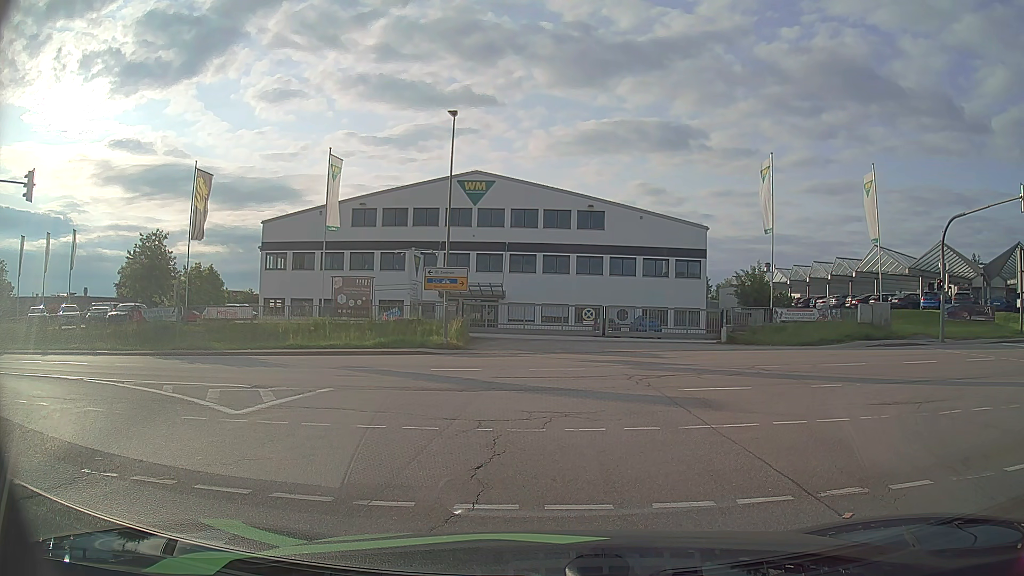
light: Day
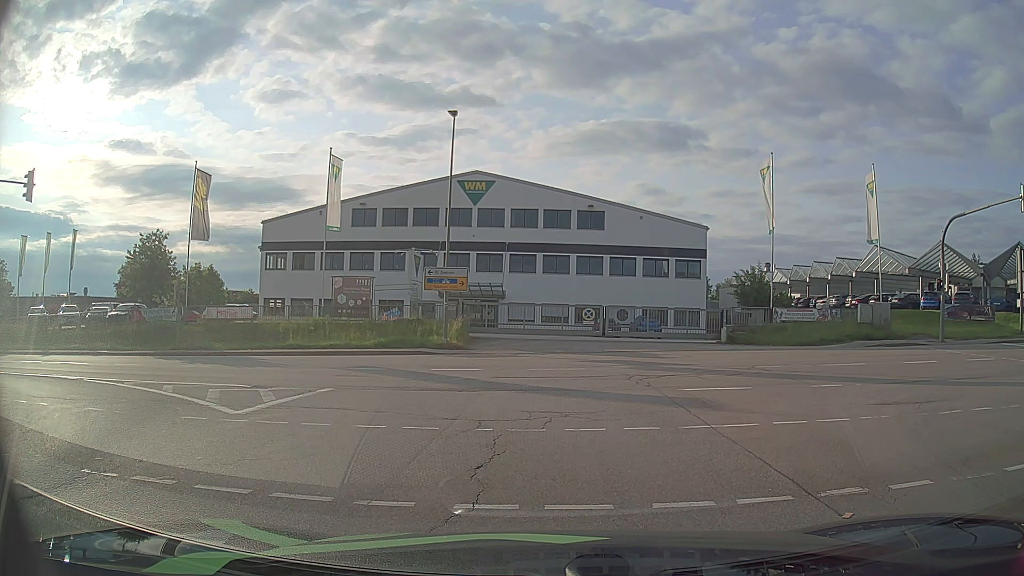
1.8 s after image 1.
(0.0, 0.0) m; 0°
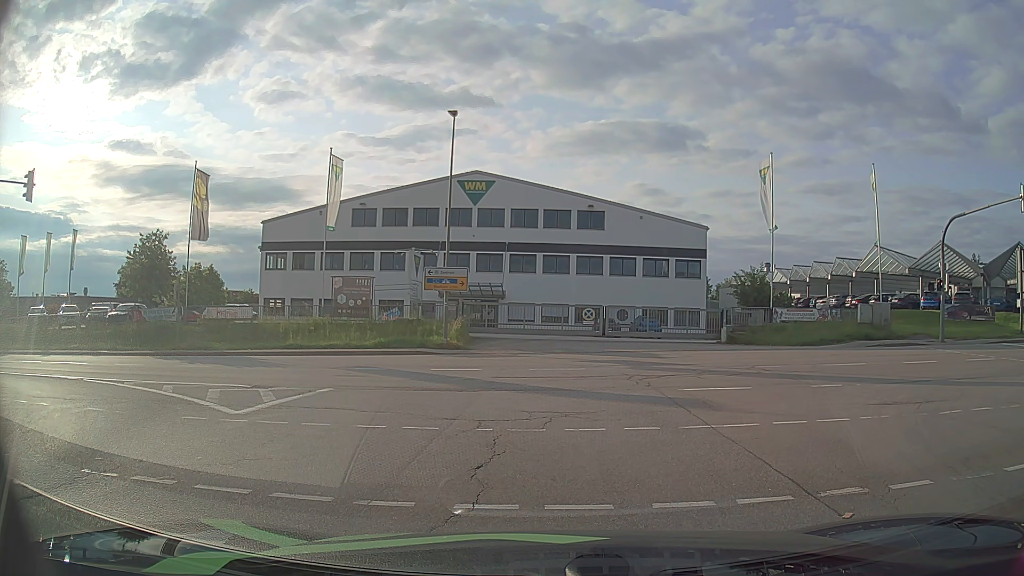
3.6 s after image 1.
(0.0, 0.0) m; 0°
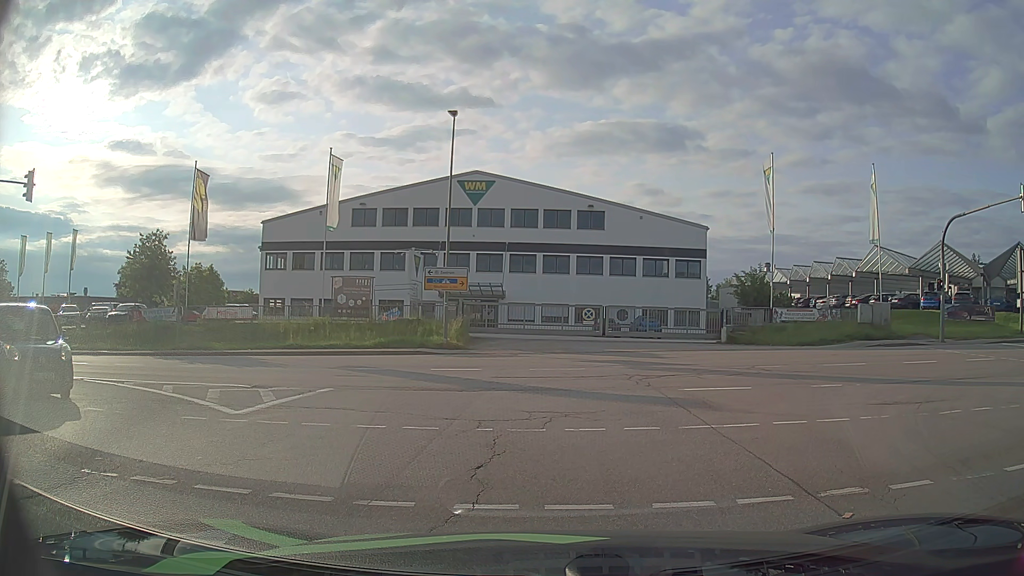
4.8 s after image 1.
(0.0, 0.0) m; 0°
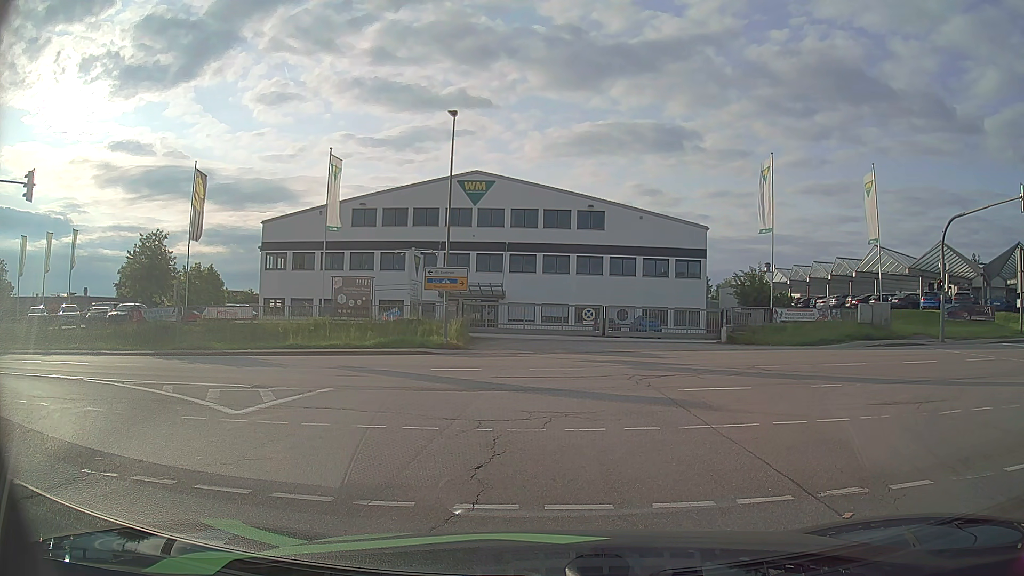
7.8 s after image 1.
(0.0, 0.0) m; 0°
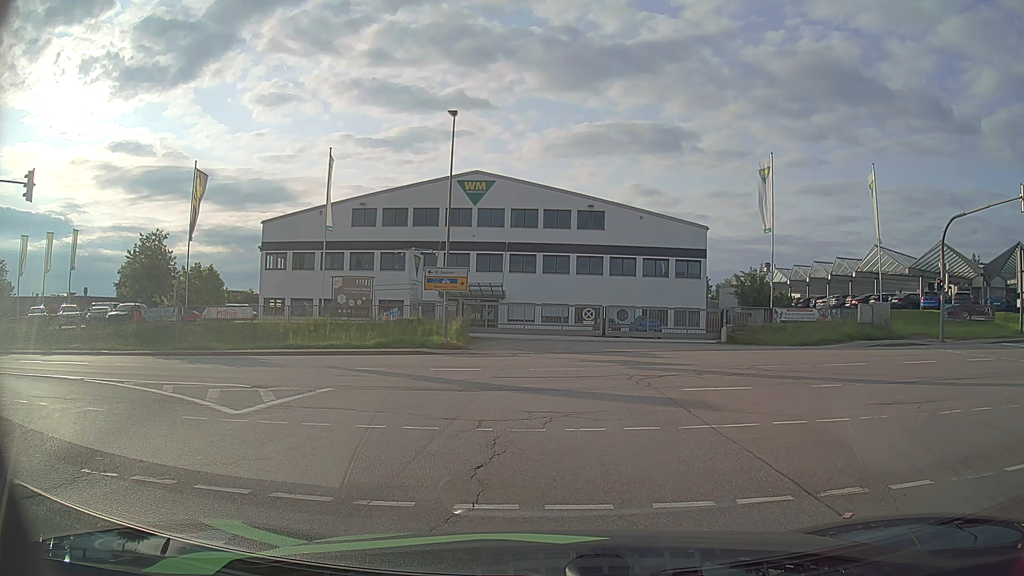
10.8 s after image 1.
(0.0, 0.0) m; 0°
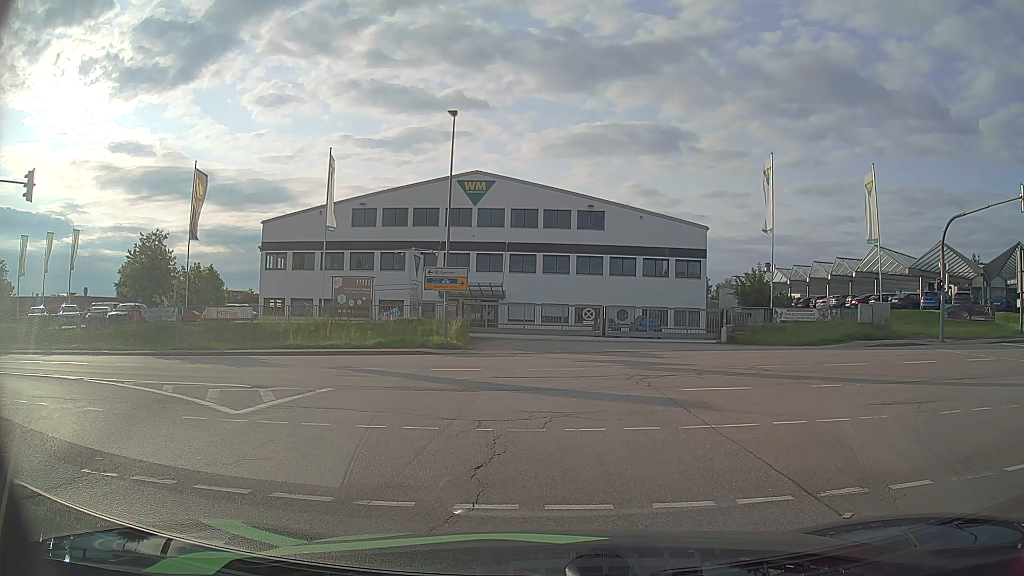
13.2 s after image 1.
(0.0, 0.0) m; 0°
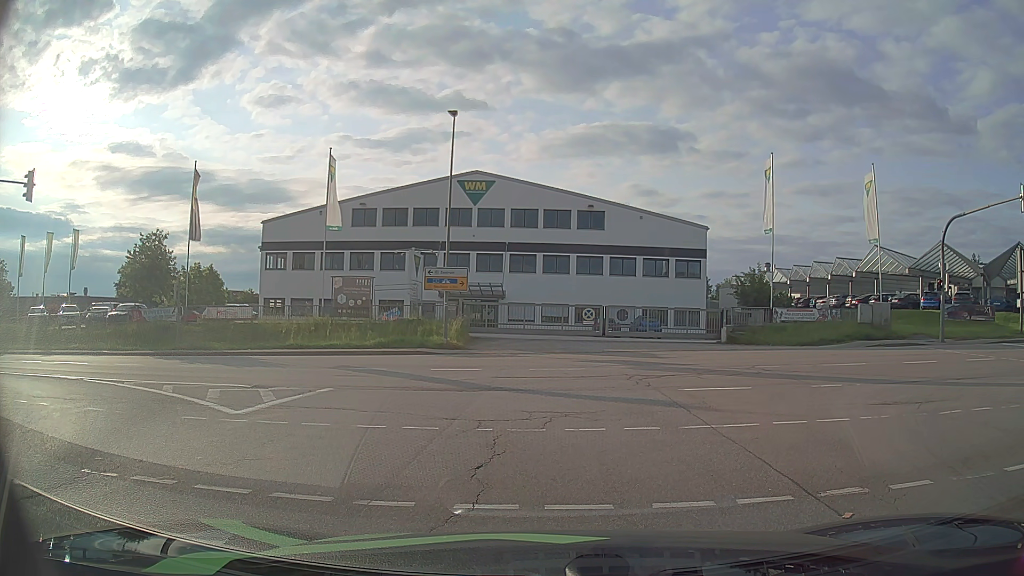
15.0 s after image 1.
(0.0, 0.0) m; 0°
(0, +10) (-2, +20) (-10, +26) (-20, +27) (-30, +27) (-40, +27) (-50, +27) (-60, +26) (-70, +26) (-80, +26) m
